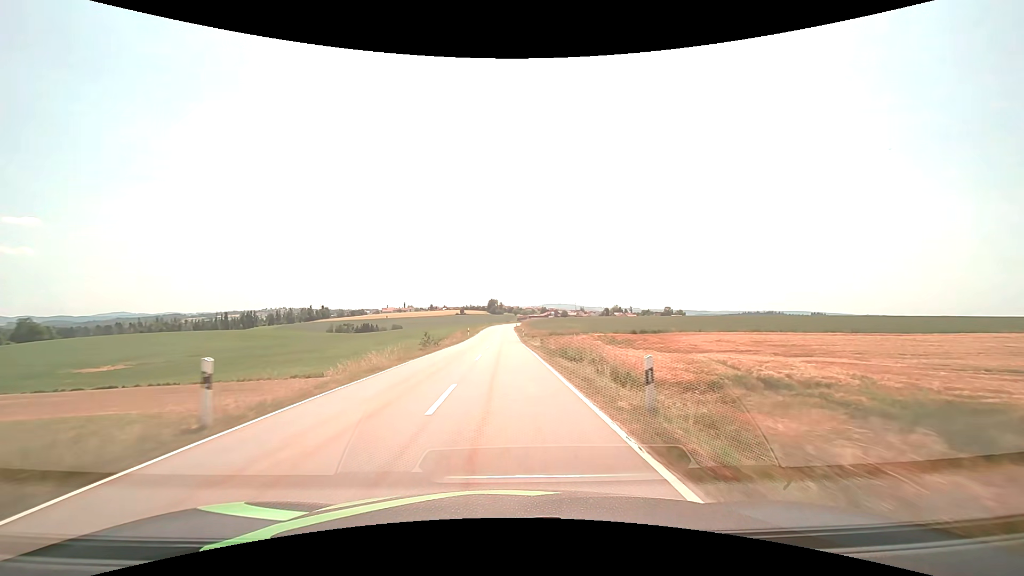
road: tertiary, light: Day
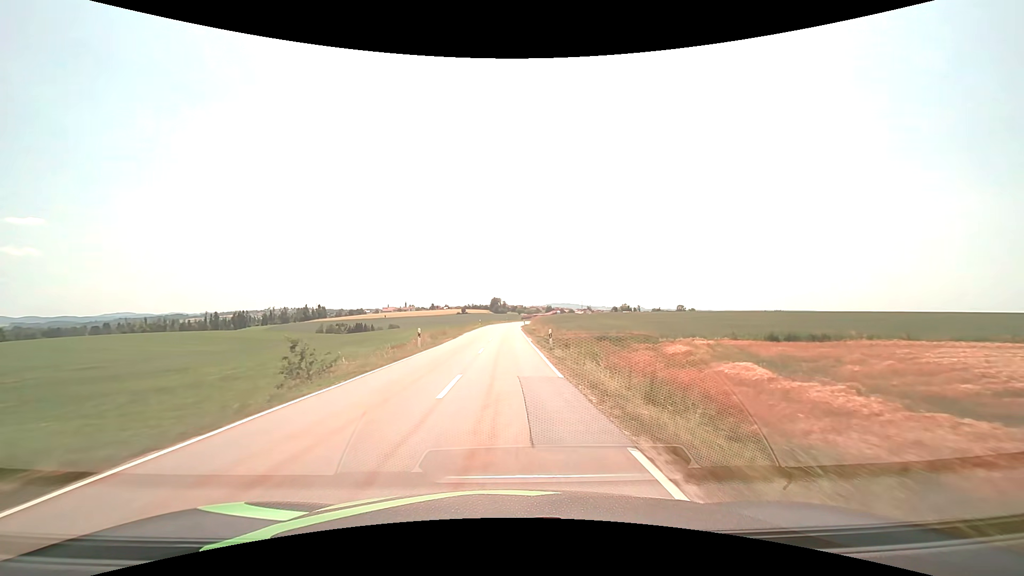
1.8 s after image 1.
(-0.1, +36.2) m; 0°
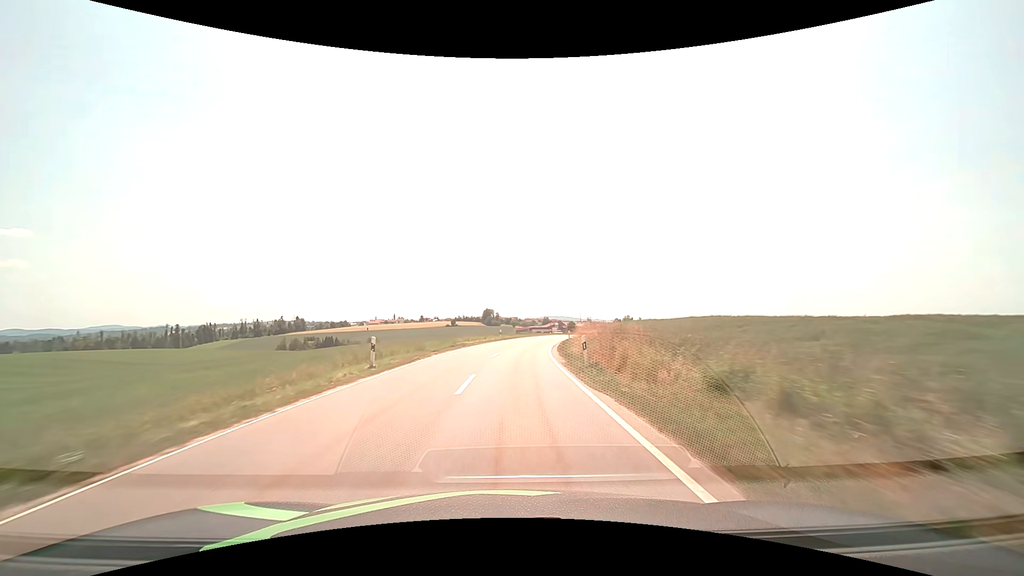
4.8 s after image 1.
(-0.3, +61.3) m; 0°
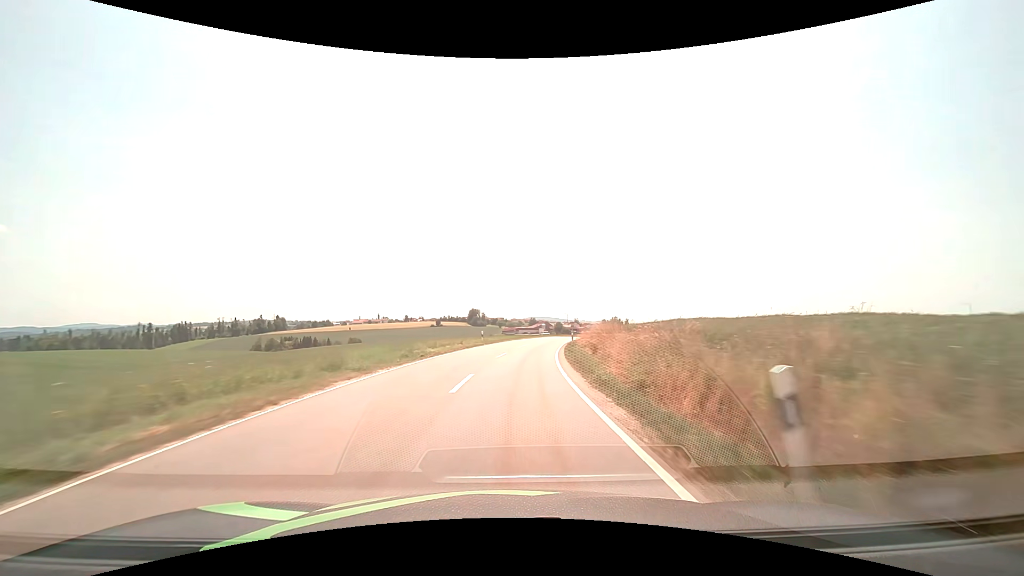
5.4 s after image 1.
(+0.2, +12.2) m; +2°
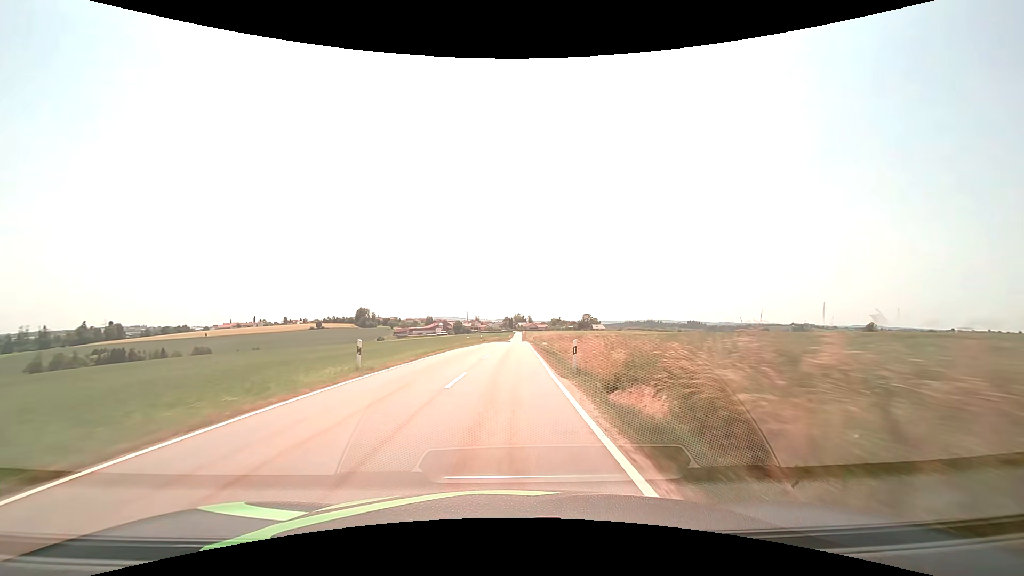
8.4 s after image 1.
(+6.6, +60.6) m; +12°
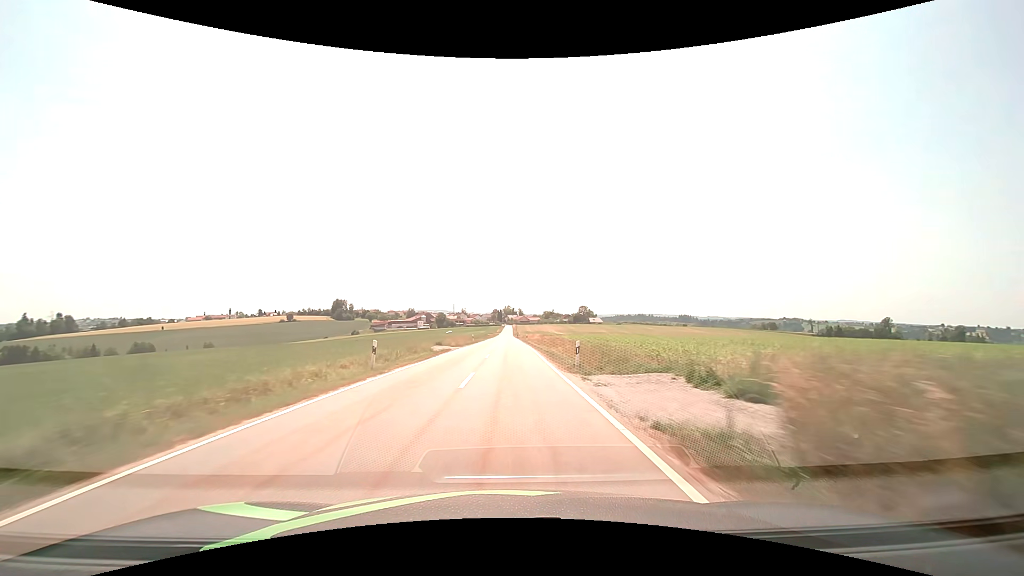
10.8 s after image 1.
(+0.5, +49.3) m; +1°
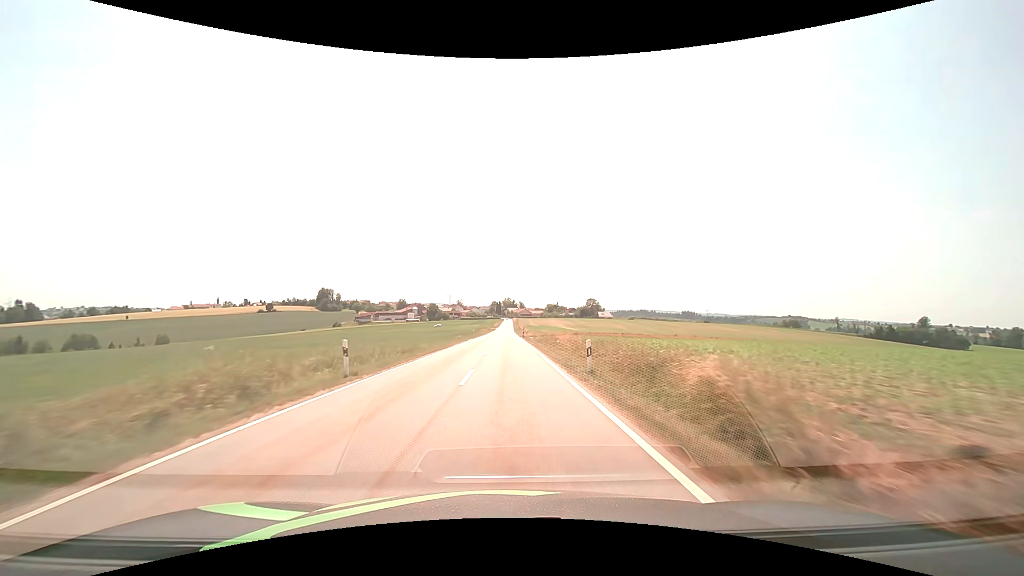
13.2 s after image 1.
(+0.1, +49.7) m; 0°
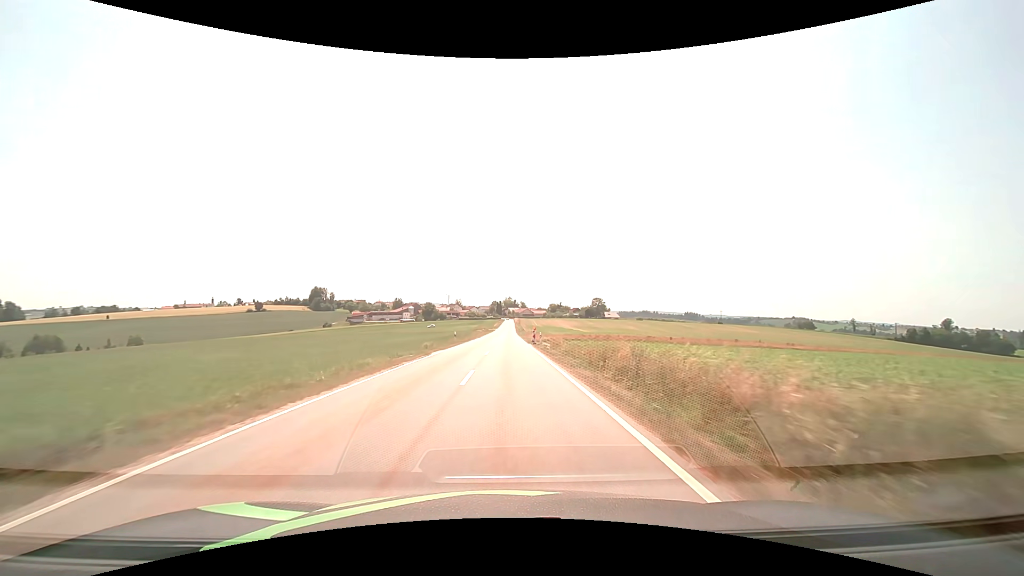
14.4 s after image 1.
(0.0, +24.9) m; 0°
(0, +10) (0, +20) (0, +30) (0, +40) (0, +50) (0, +60) (0, +70) (0, +80) (0, +90) (0, +100) m
